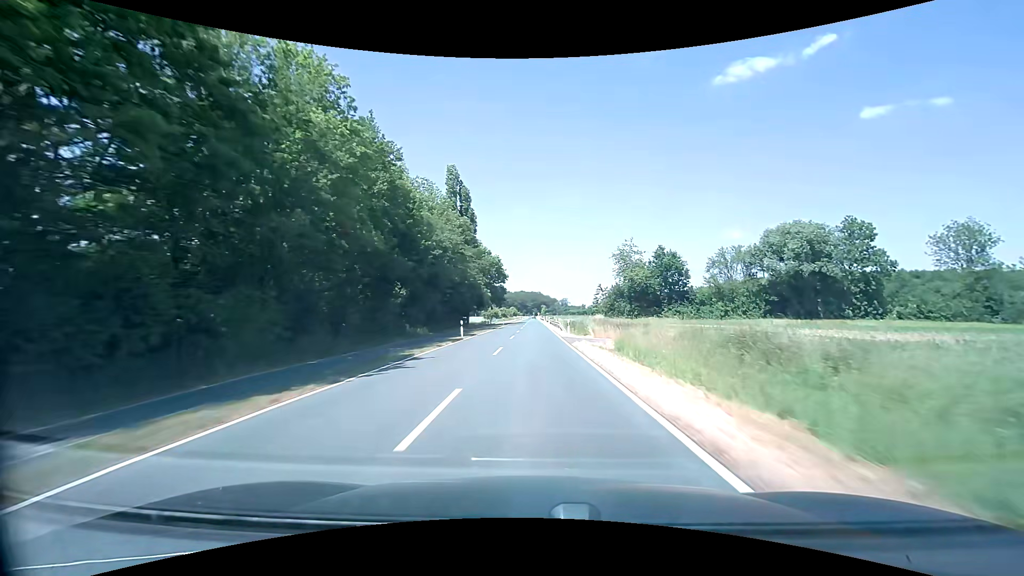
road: tertiary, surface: asphalt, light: Day
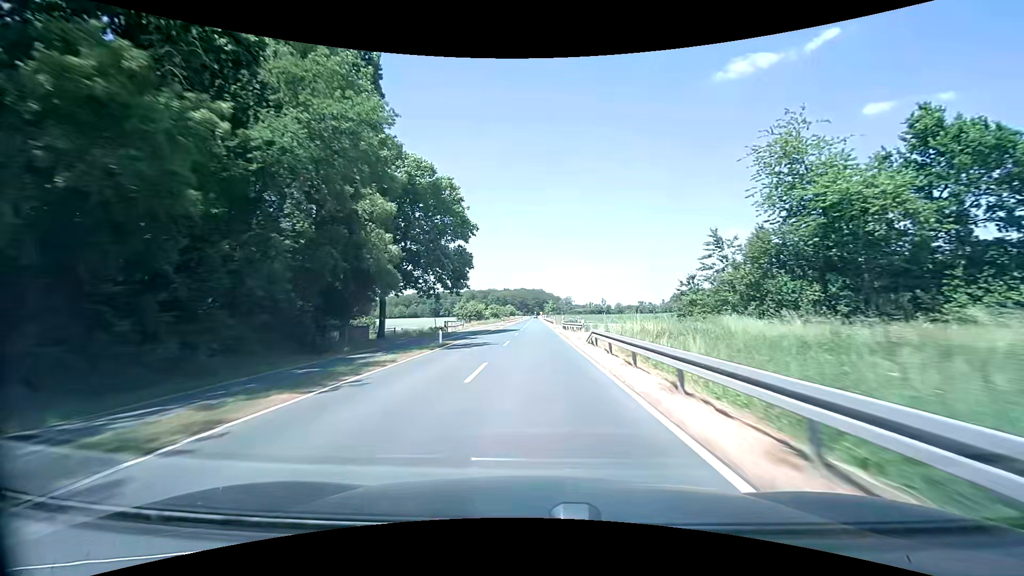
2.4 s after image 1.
(-0.1, +55.0) m; 0°
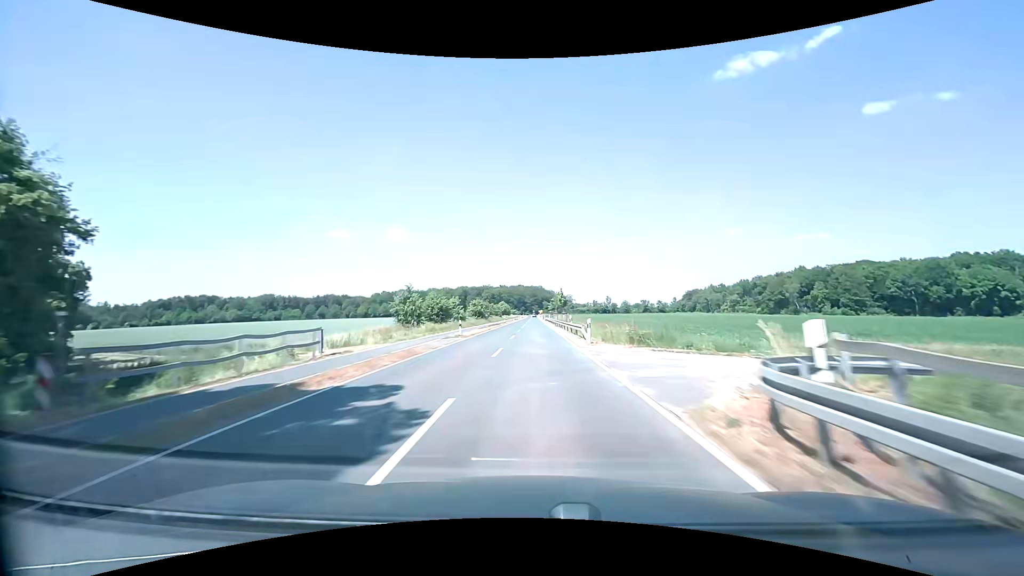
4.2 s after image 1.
(+0.1, +42.0) m; 0°
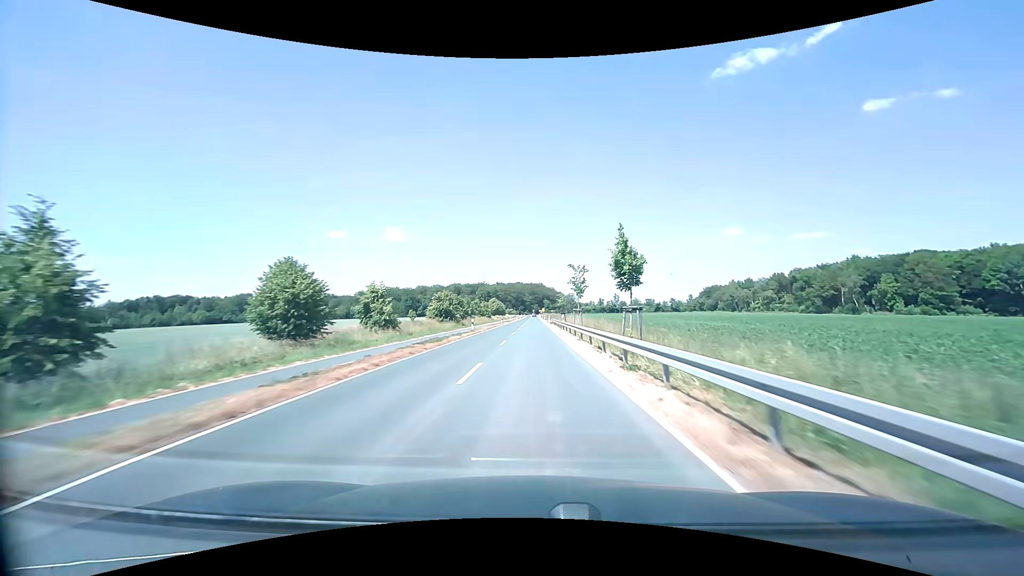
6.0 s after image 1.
(0.0, +42.1) m; 0°
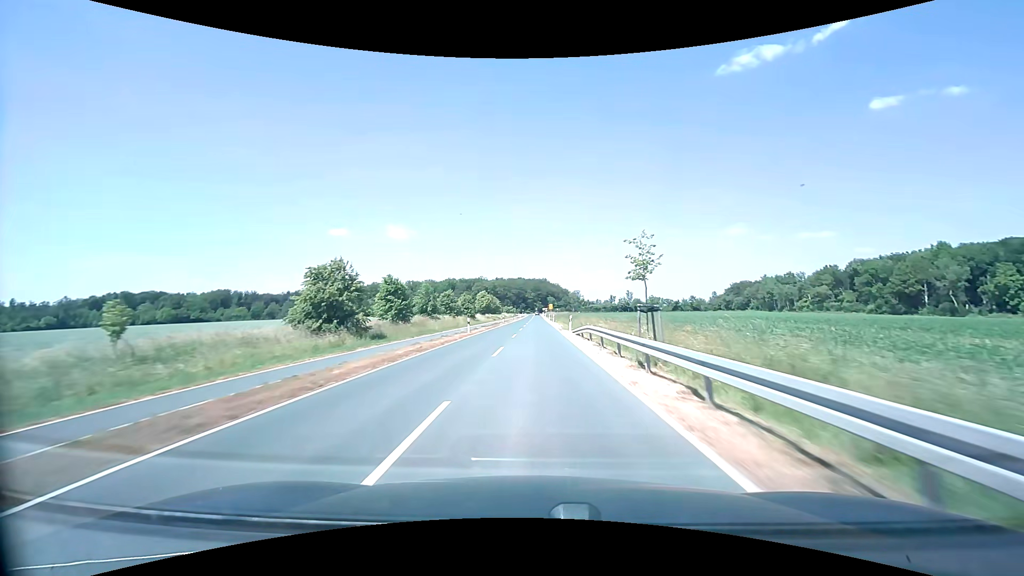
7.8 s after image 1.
(-0.2, +41.9) m; 0°
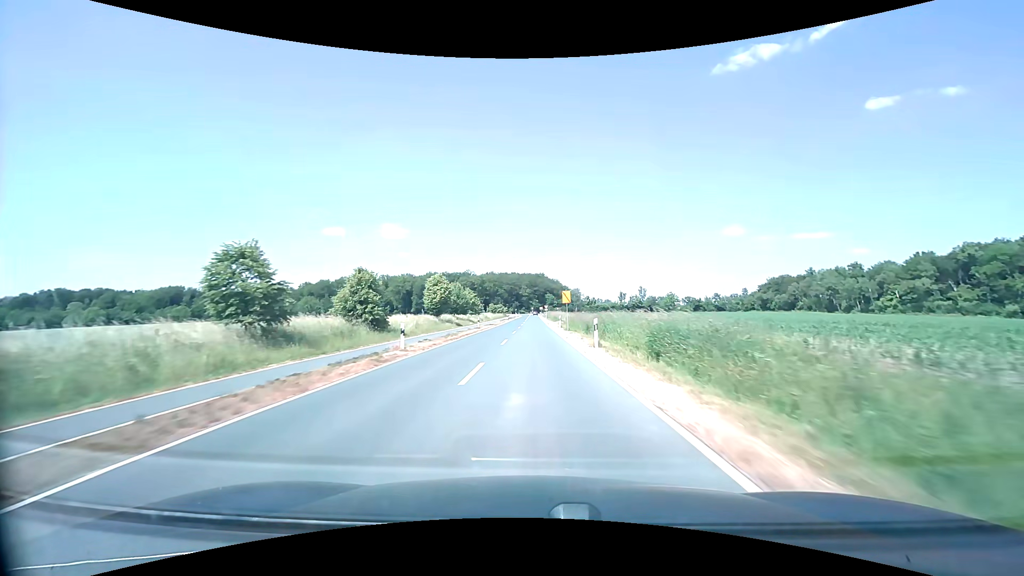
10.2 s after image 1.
(+0.2, +53.8) m; 0°
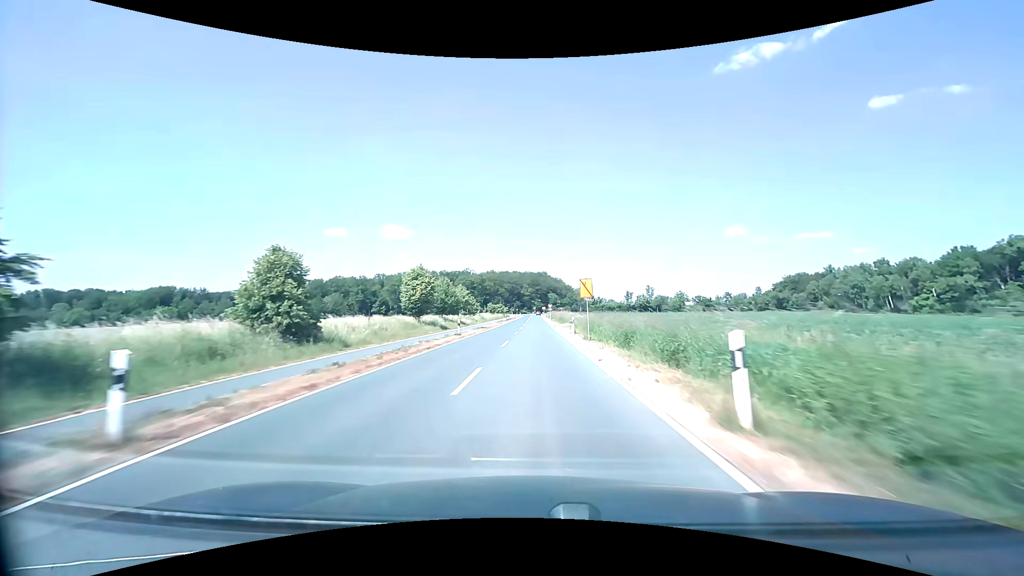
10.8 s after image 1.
(0.0, +13.0) m; 0°
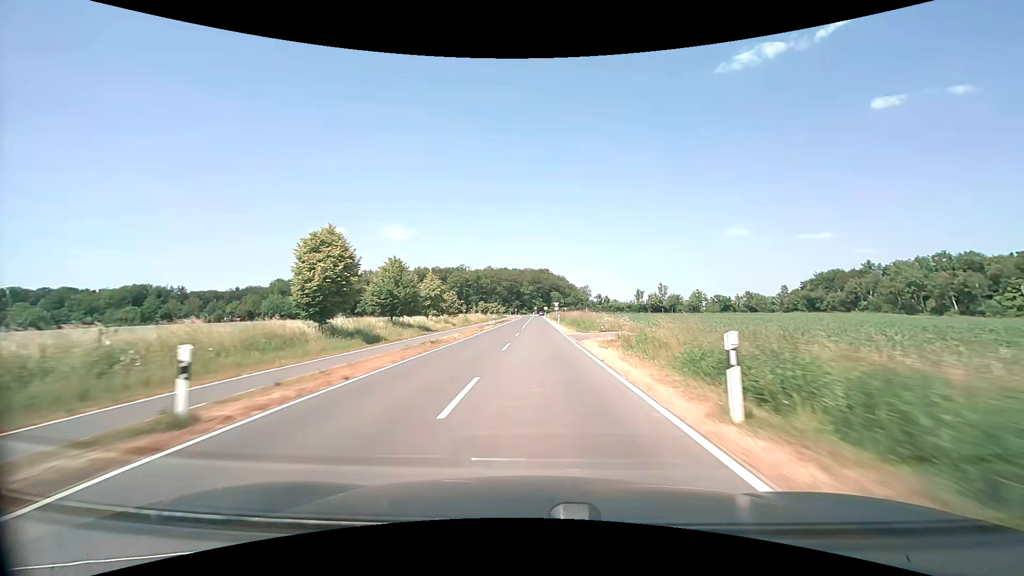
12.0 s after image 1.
(0.0, +25.5) m; 0°
(0, +10) (0, +20) (0, +30) (0, +40) (0, +50) (0, +60) (0, +70) (0, +80) (0, +90) (0, +100) m
